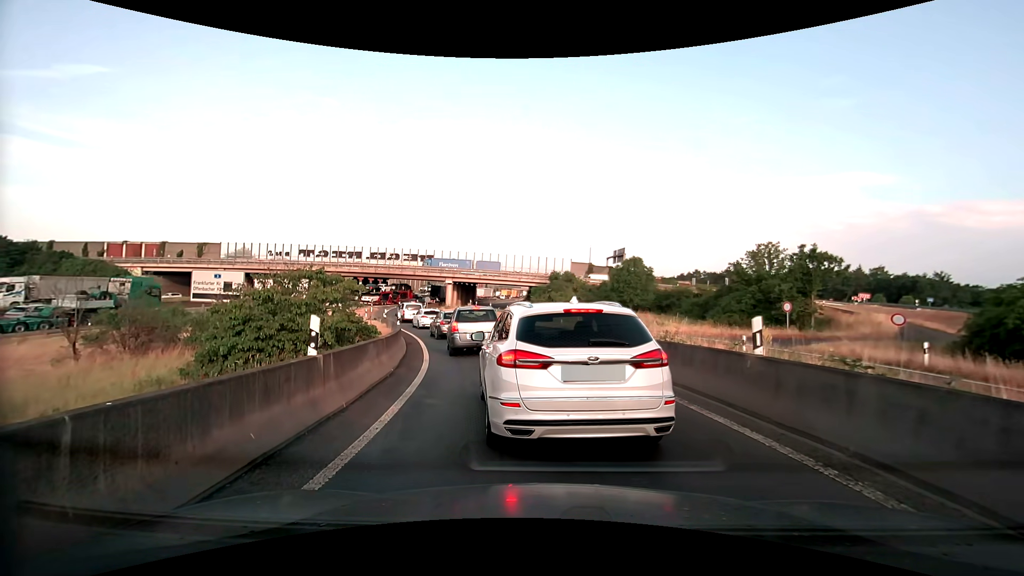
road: motorway_link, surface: asphalt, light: Day
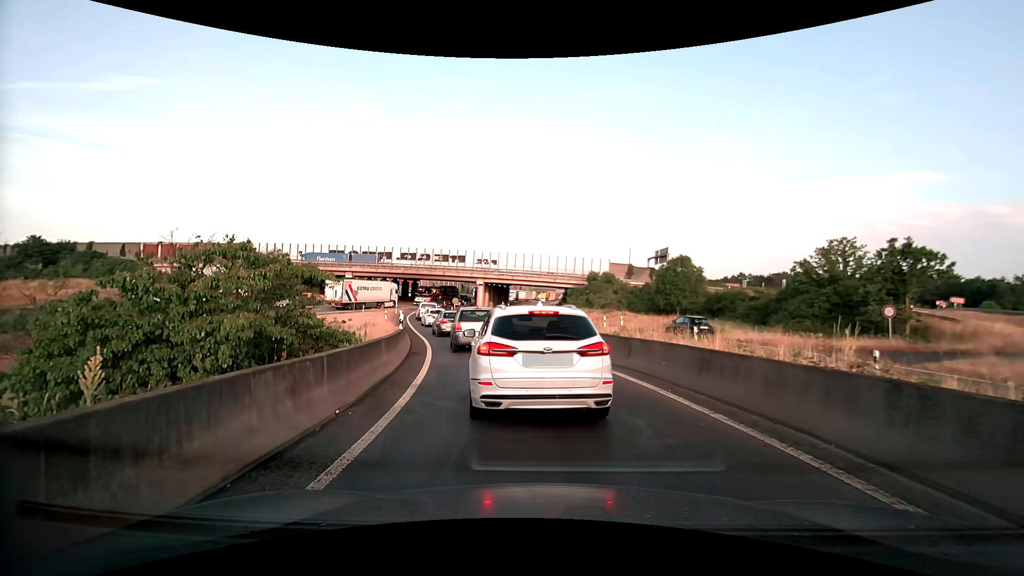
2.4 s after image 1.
(-0.2, +5.5) m; -4°
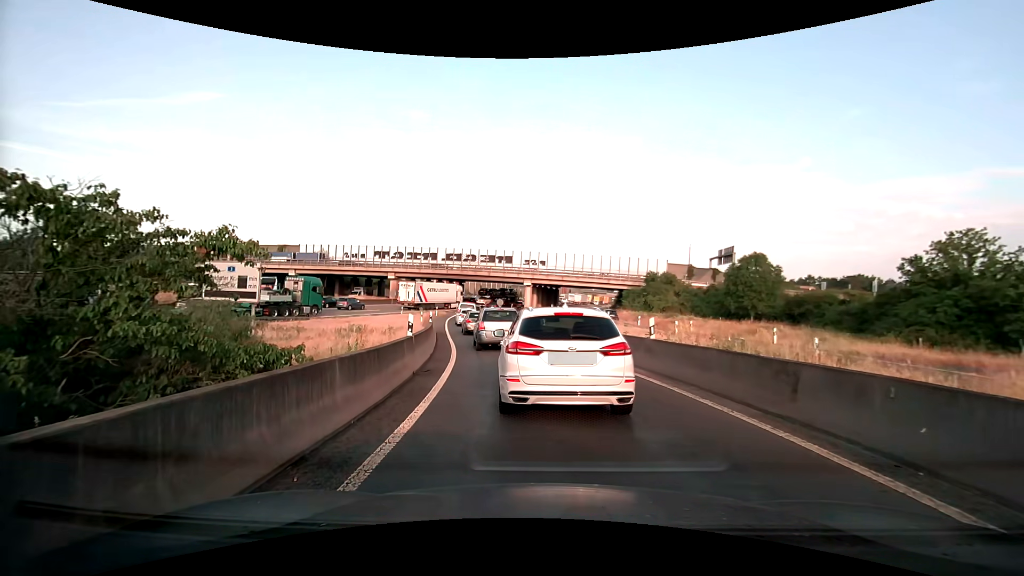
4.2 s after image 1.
(-0.3, +5.6) m; -6°
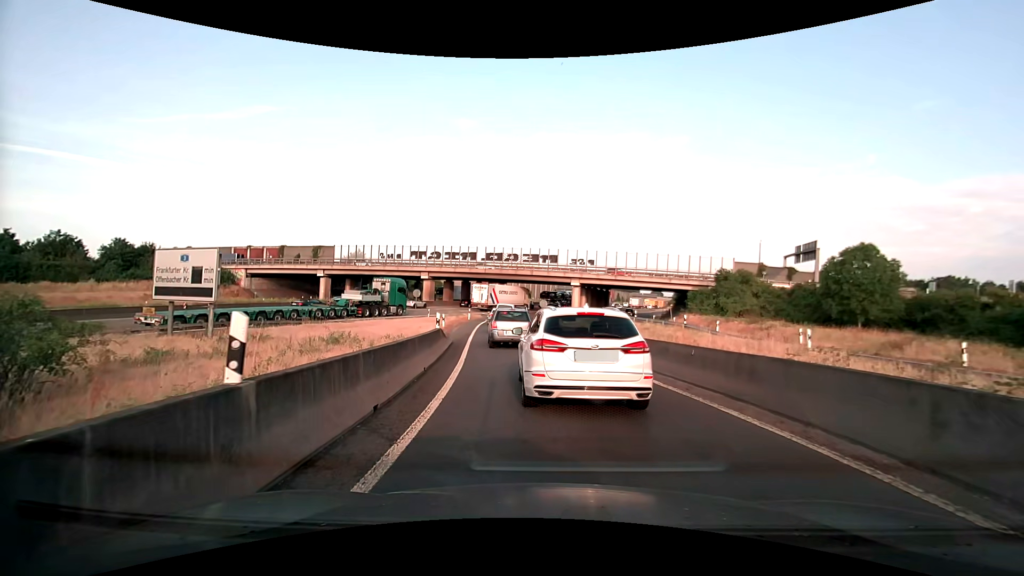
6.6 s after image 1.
(-0.4, +9.2) m; -5°
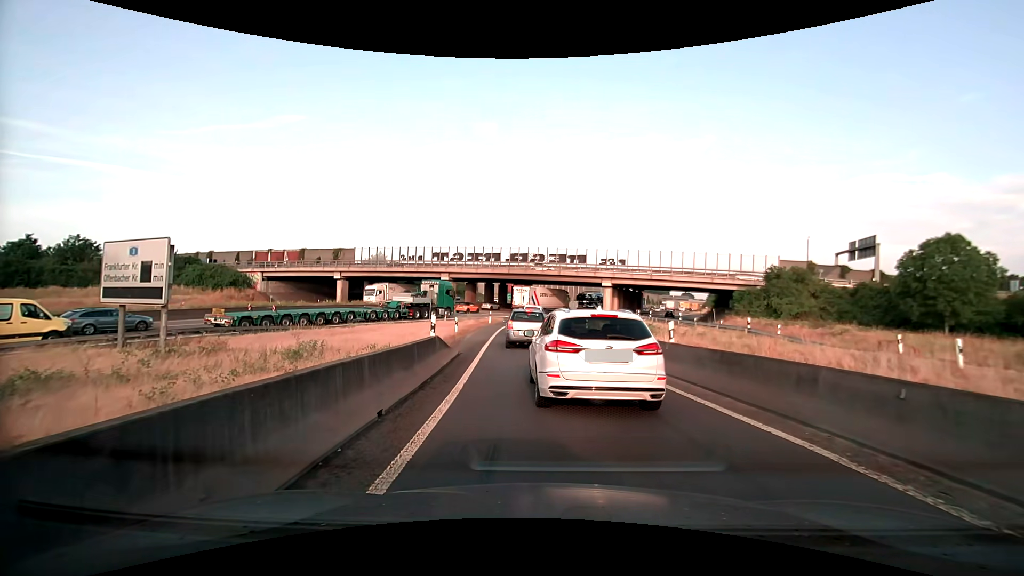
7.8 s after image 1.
(-0.1, +5.2) m; -3°
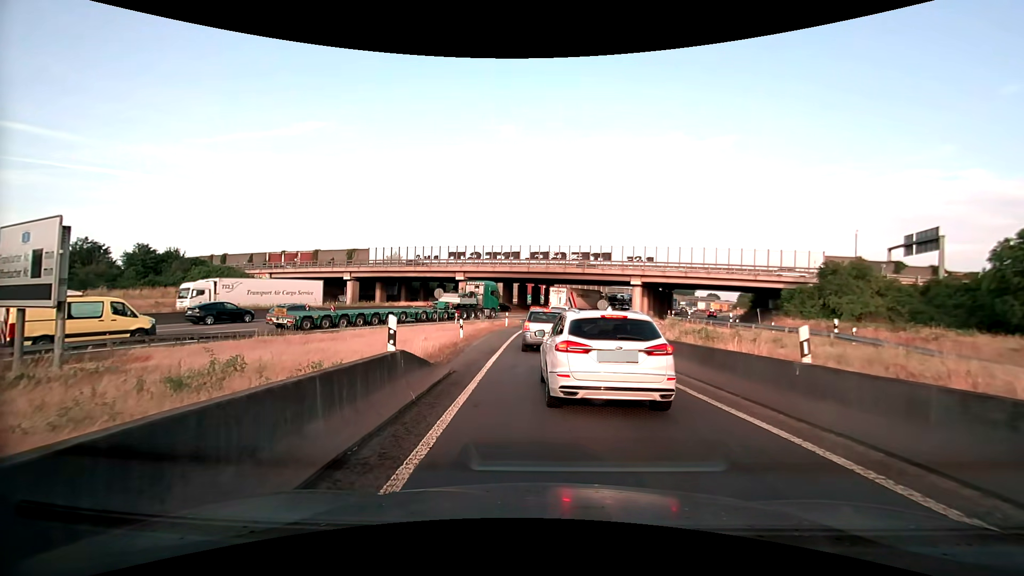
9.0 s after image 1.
(-0.1, +5.5) m; -3°
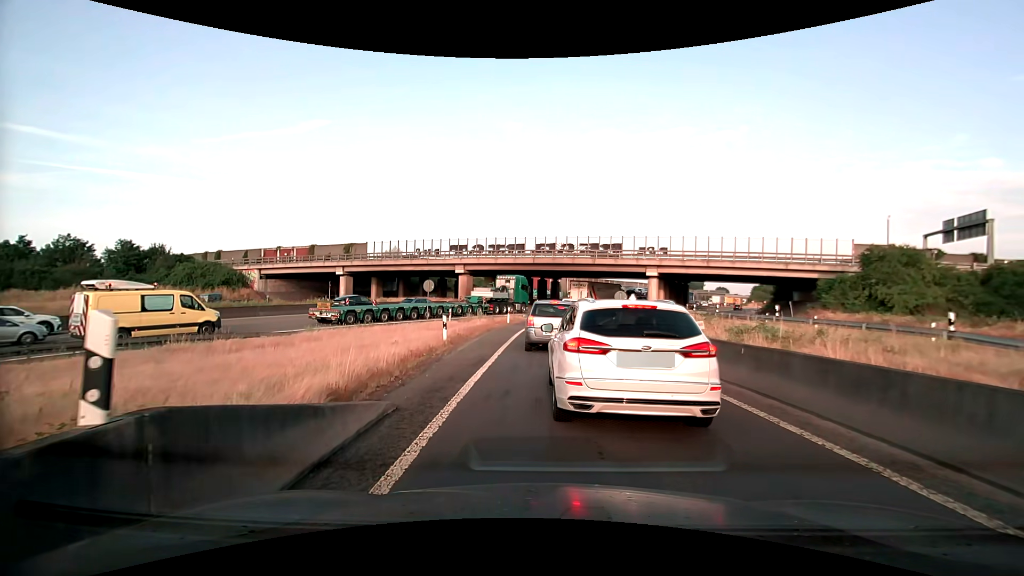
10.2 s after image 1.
(0.0, +5.2) m; -1°
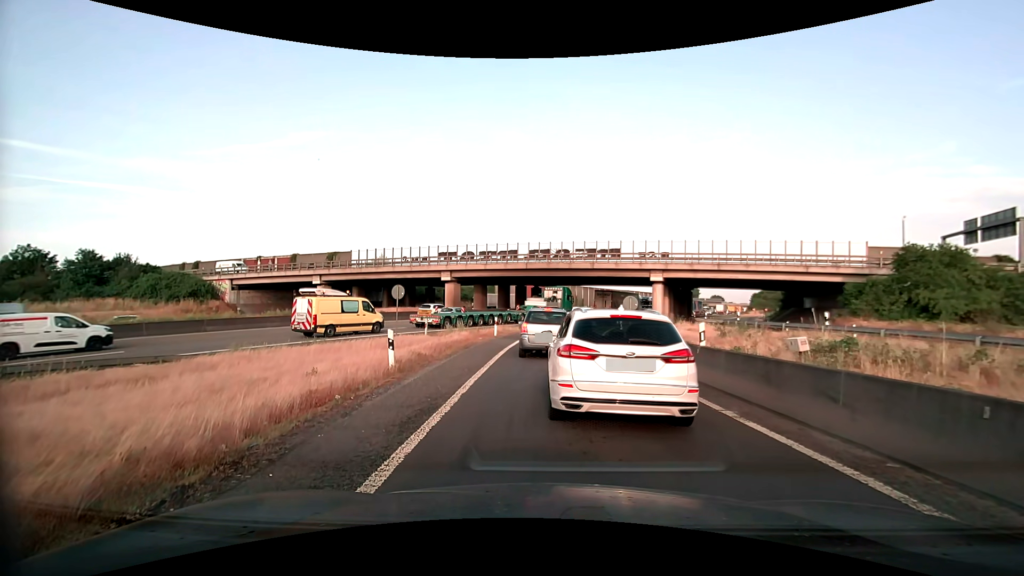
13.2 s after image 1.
(0.0, +5.3) m; +1°
